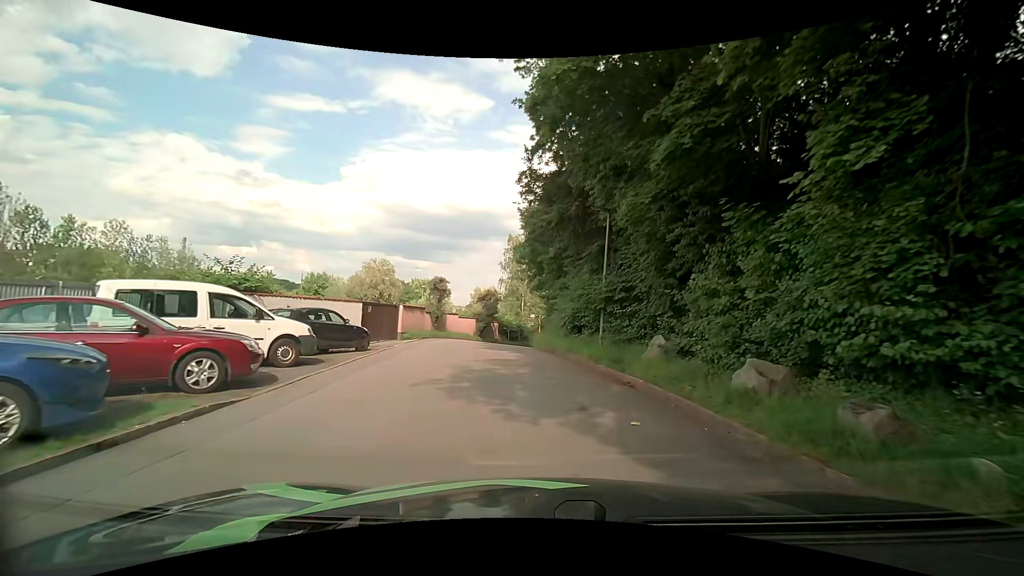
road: residential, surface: asphalt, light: Day
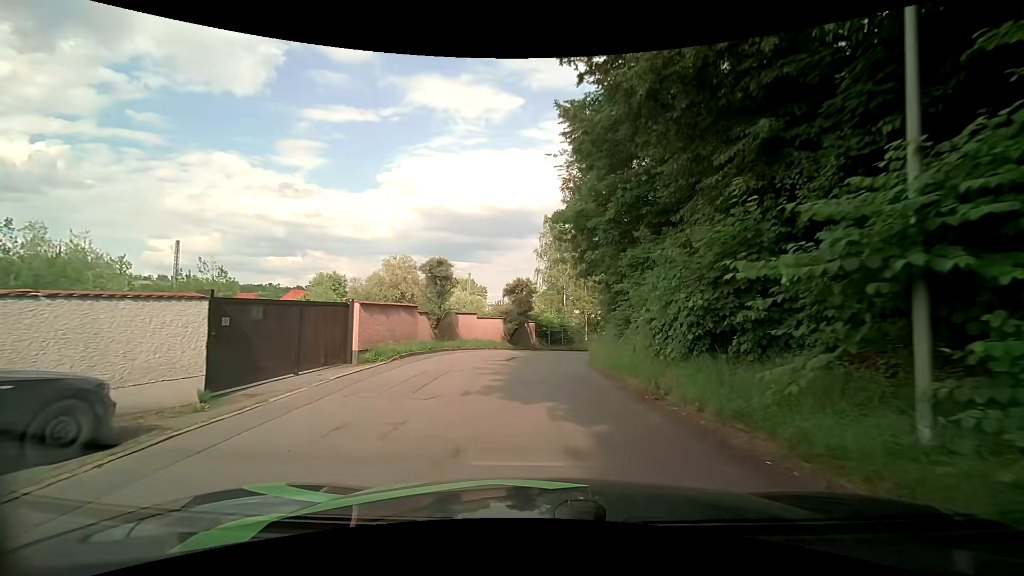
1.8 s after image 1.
(-0.4, +12.2) m; -3°
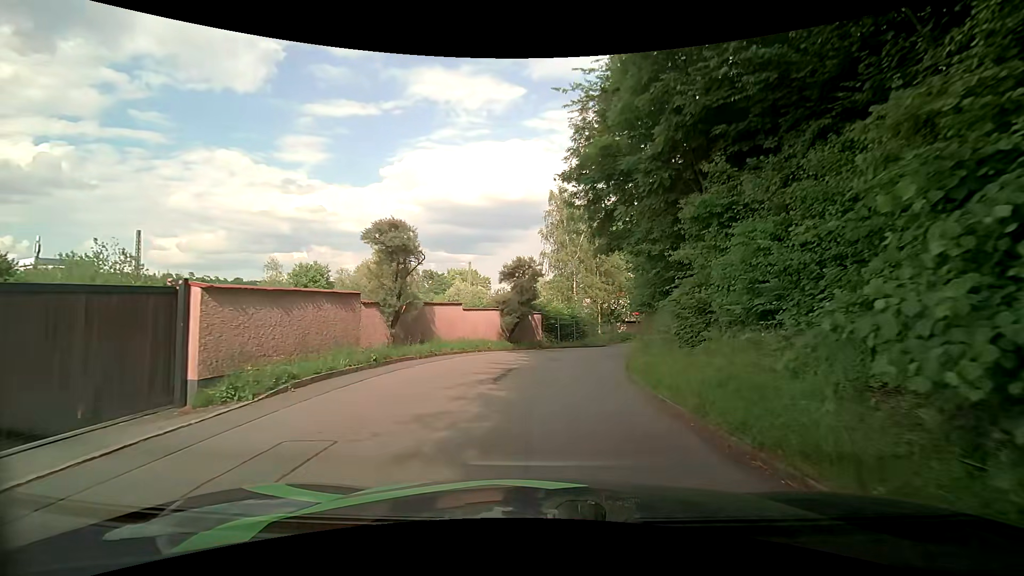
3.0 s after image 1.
(-0.3, +7.5) m; -2°
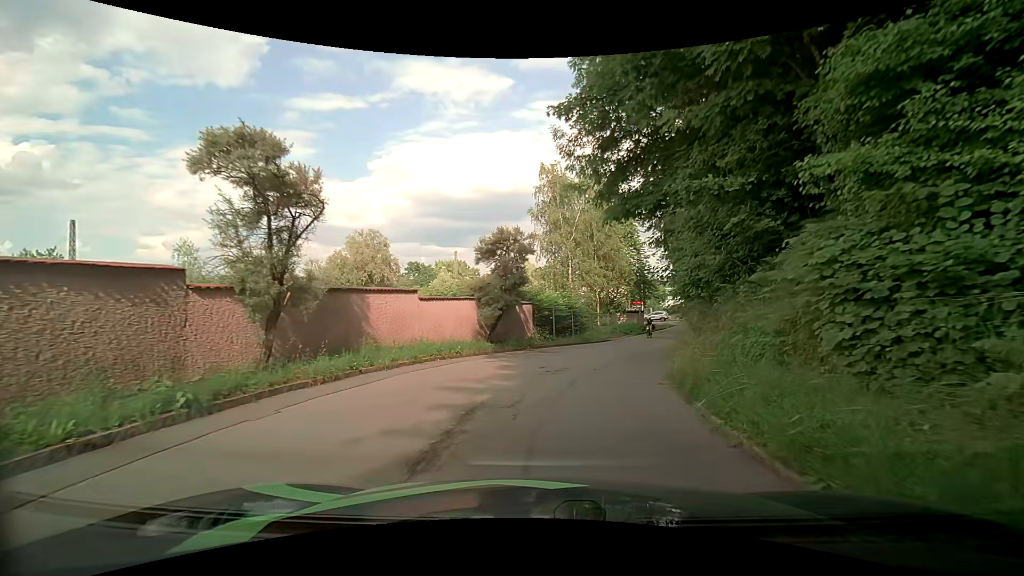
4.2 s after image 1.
(0.0, +6.6) m; +1°
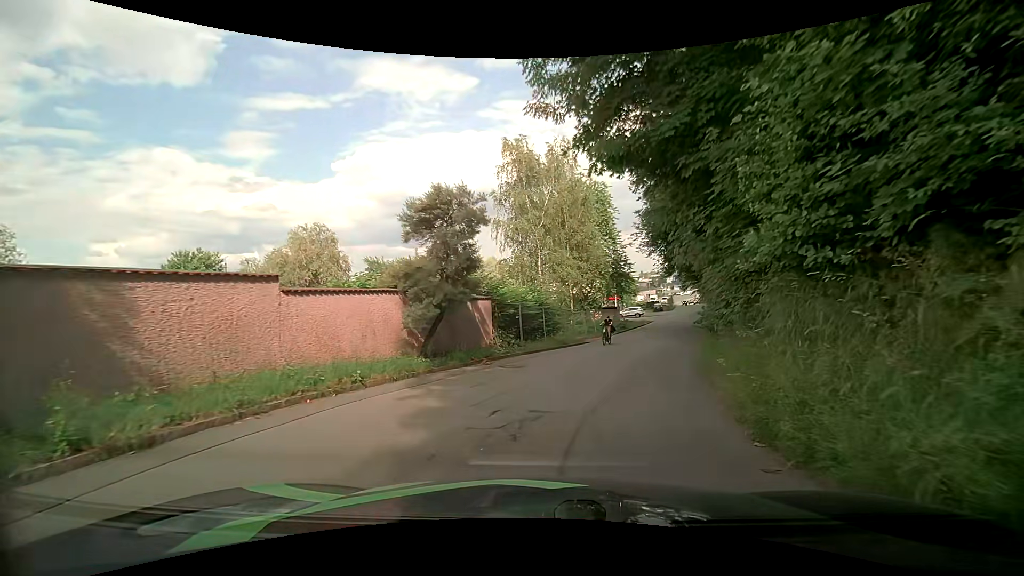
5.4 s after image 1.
(+0.2, +6.4) m; +2°
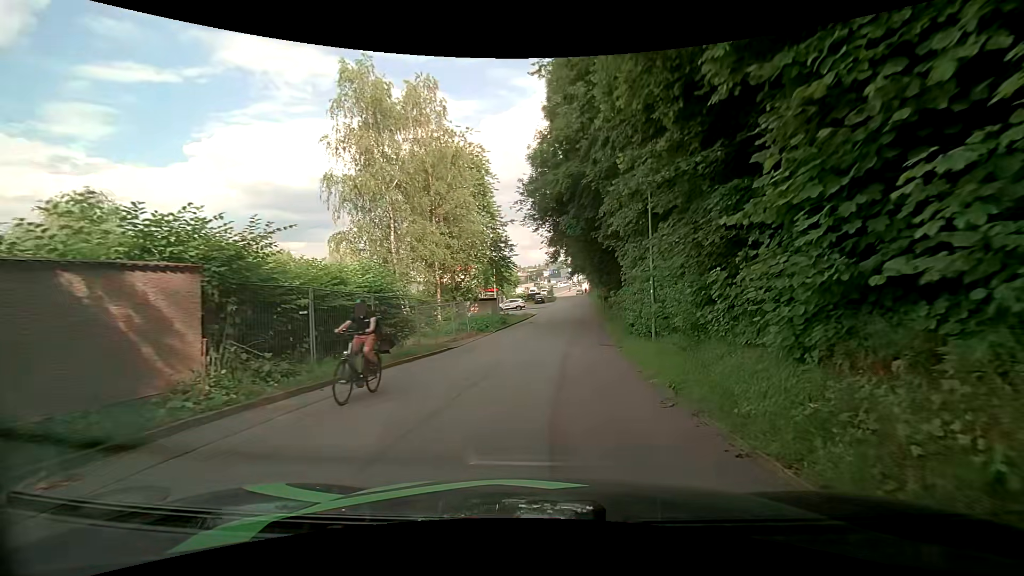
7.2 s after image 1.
(+1.4, +10.4) m; +15°
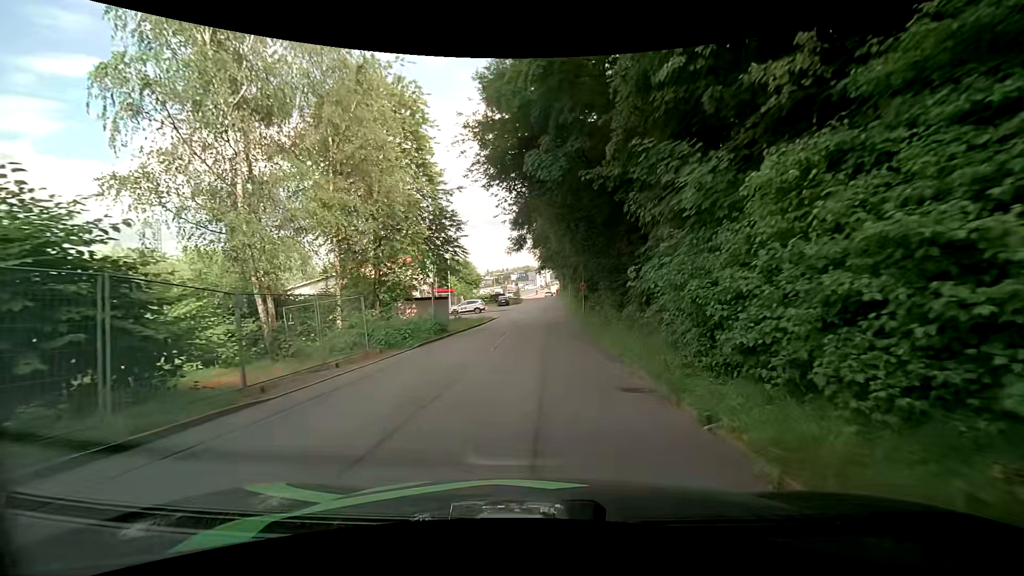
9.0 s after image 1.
(+0.5, +12.0) m; +4°
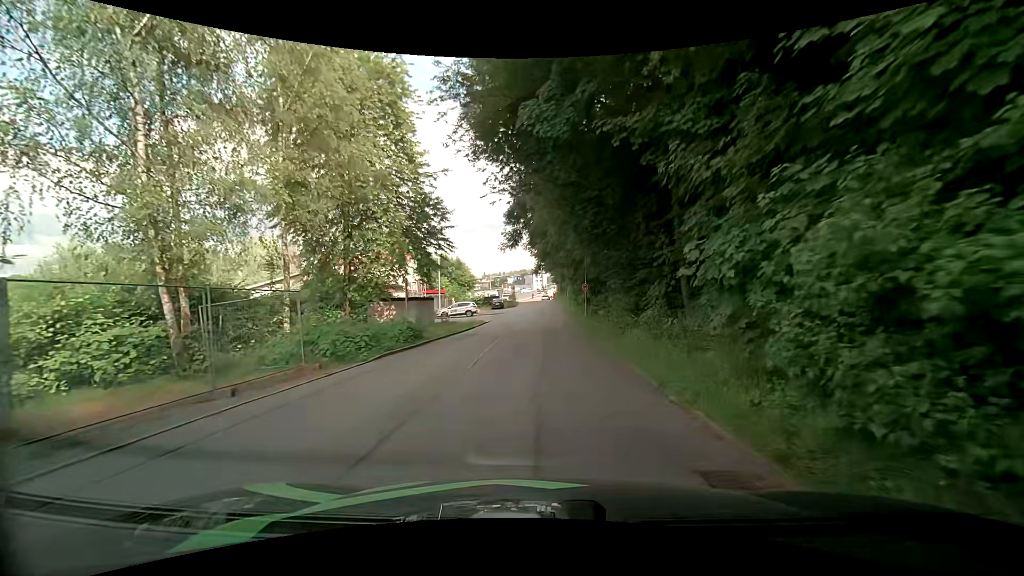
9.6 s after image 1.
(+0.1, +4.3) m; +1°
(0, +10) (0, +20) (0, +30) (0, +40) (+1, +50) (+1, +60) (+1, +70) (+2, +80) (+1, +90) (+1, +100) m
